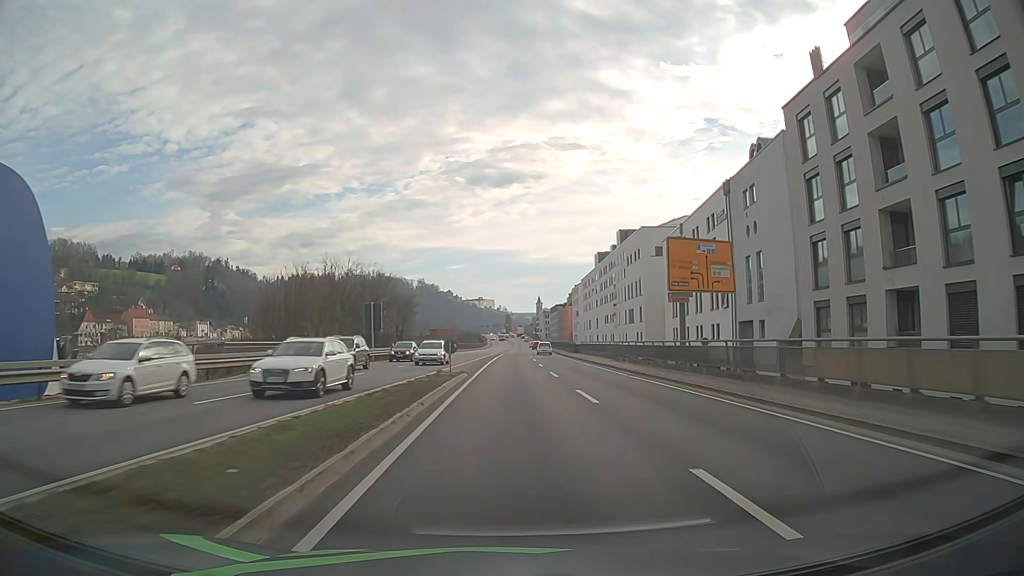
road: primary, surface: asphalt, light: Day
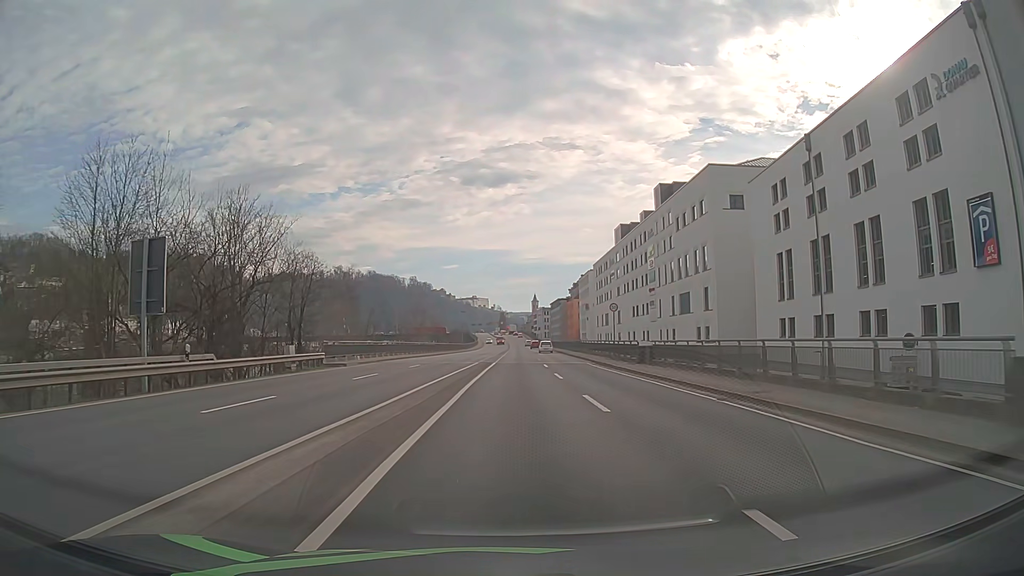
(-0.1, +37.7) m; 0°
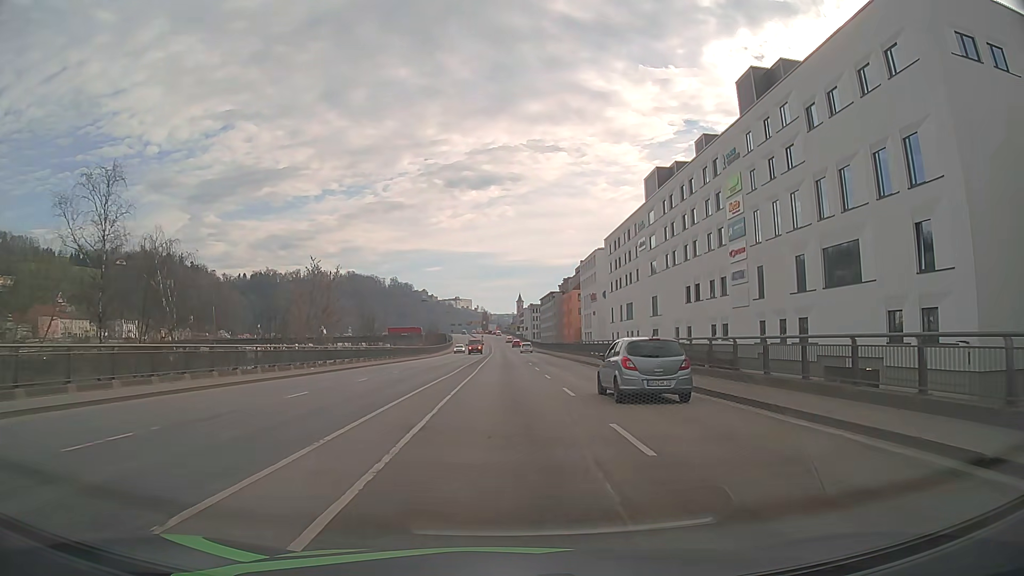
(+0.6, +41.3) m; +1°
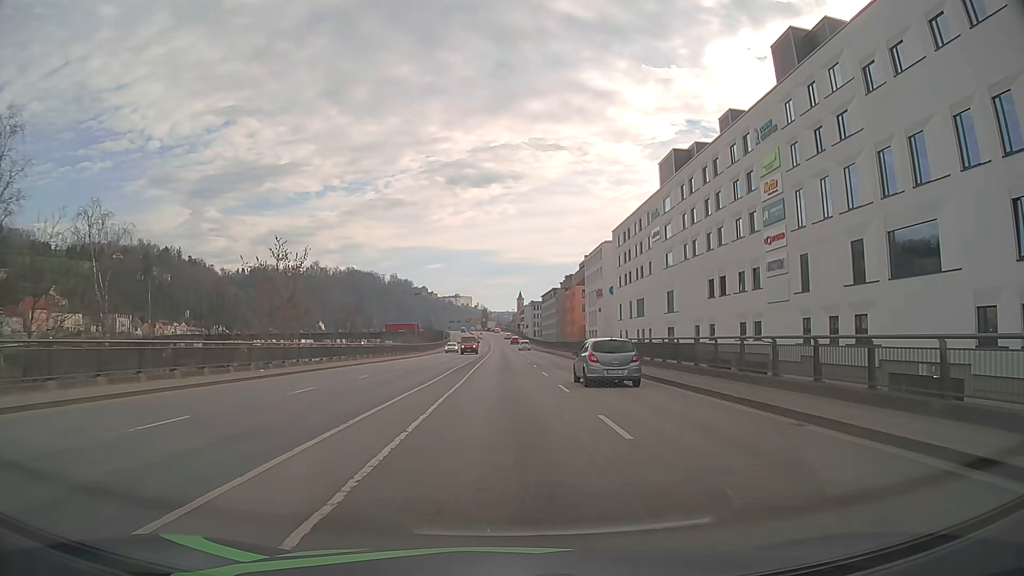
(0.0, +7.8) m; 0°
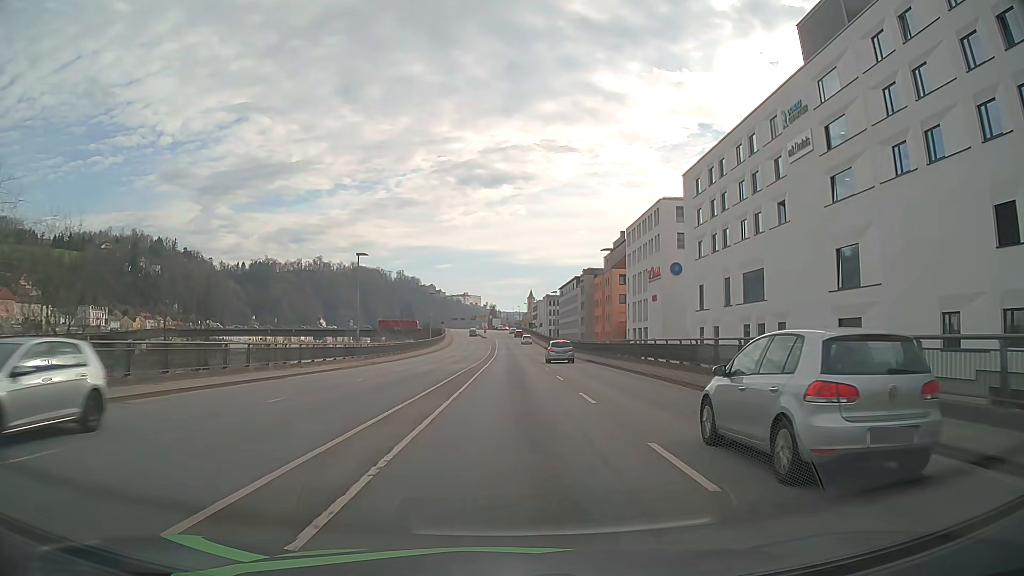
(-0.2, +39.3) m; -1°
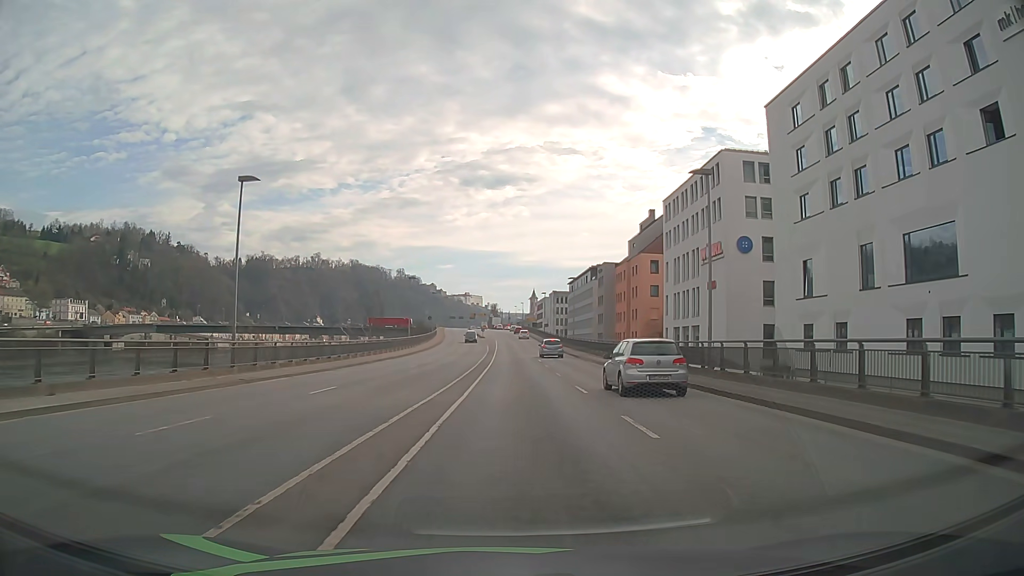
(+0.2, +23.6) m; 0°
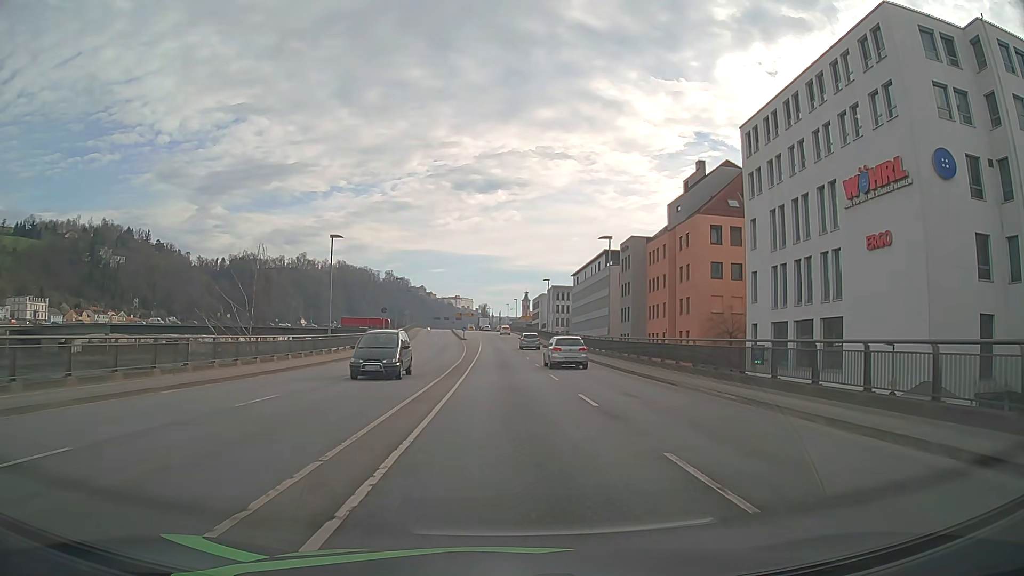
(+0.4, +31.5) m; +1°
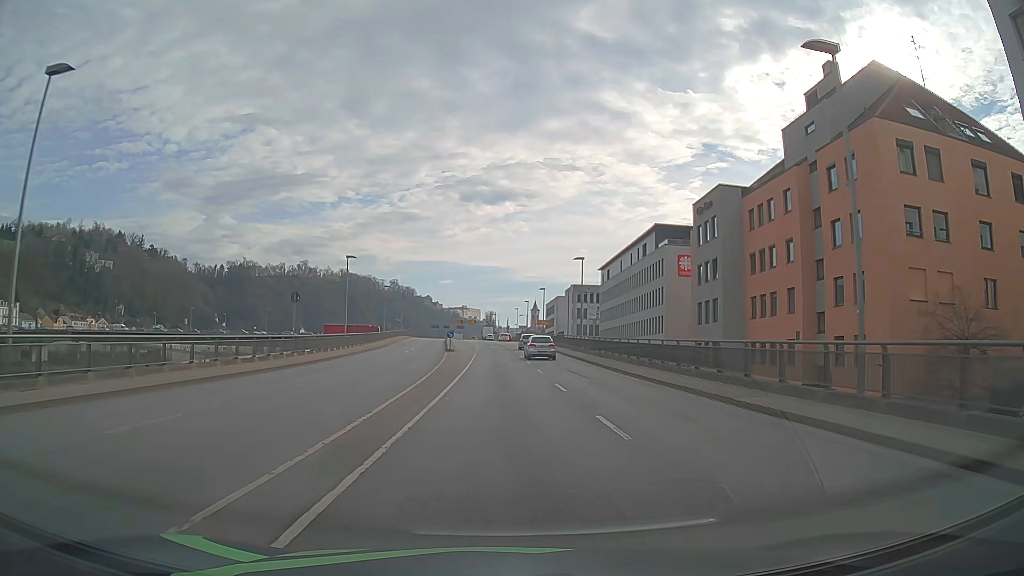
(-0.2, +32.0) m; -1°
(0, +10) (0, +20) (0, +30) (0, +40) (0, +50) (-1, +60) (-1, +70) (-2, +80) (-2, +90) (-3, +100) m
